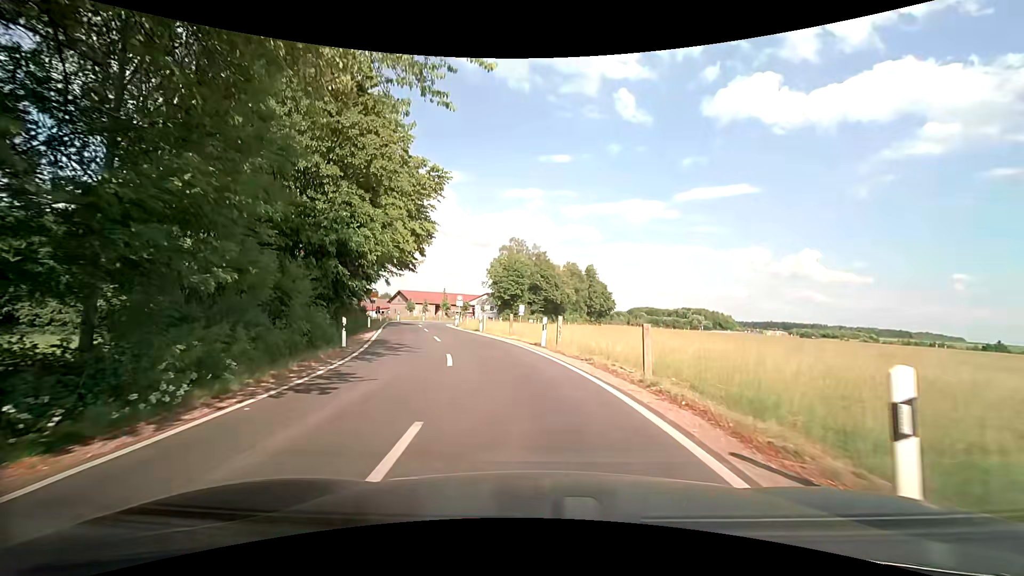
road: unclassified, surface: asphalt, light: Day
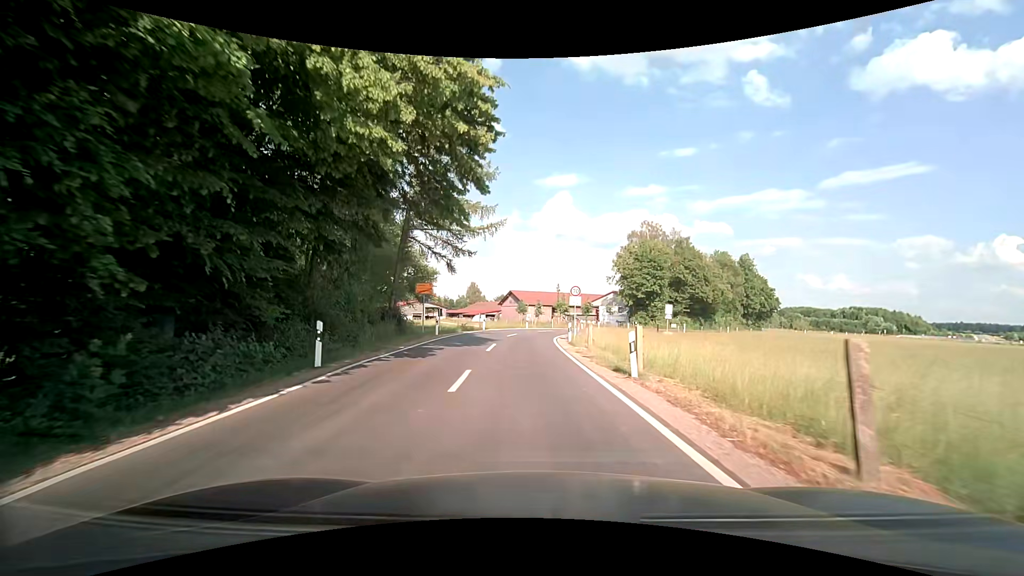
(-2.7, +21.9) m; -13°
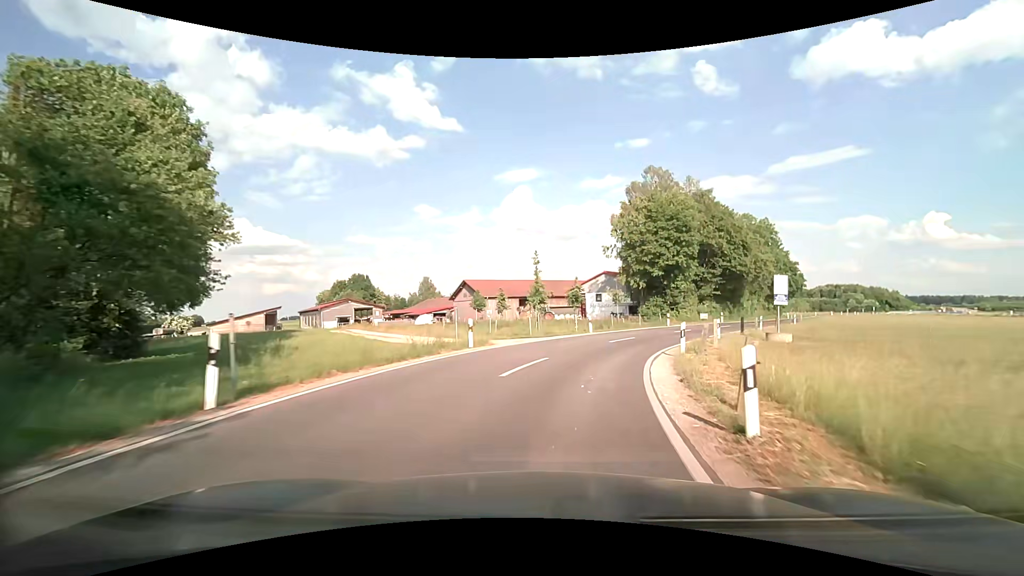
(-0.6, +31.4) m; +3°
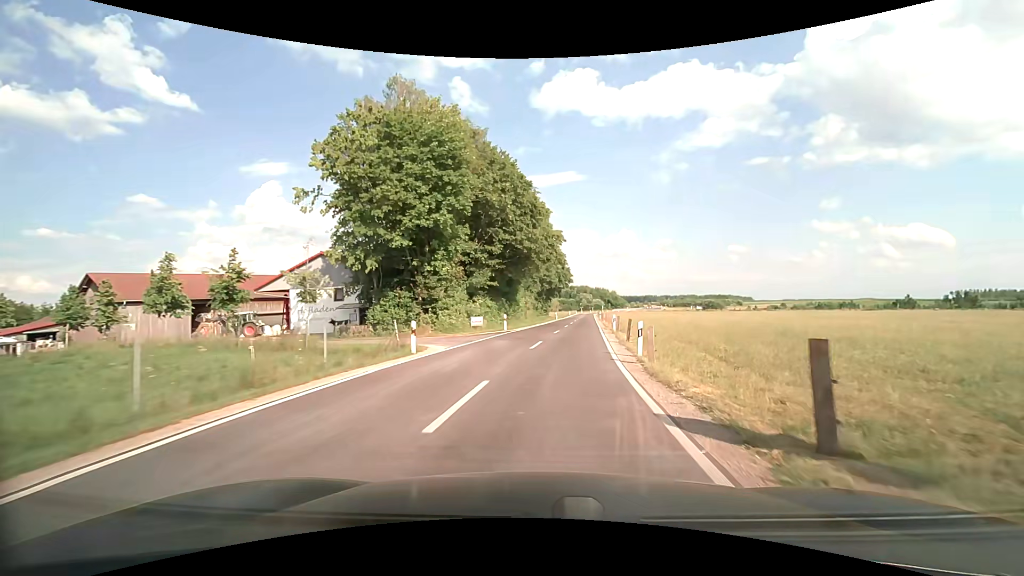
(+6.5, +27.5) m; +27°
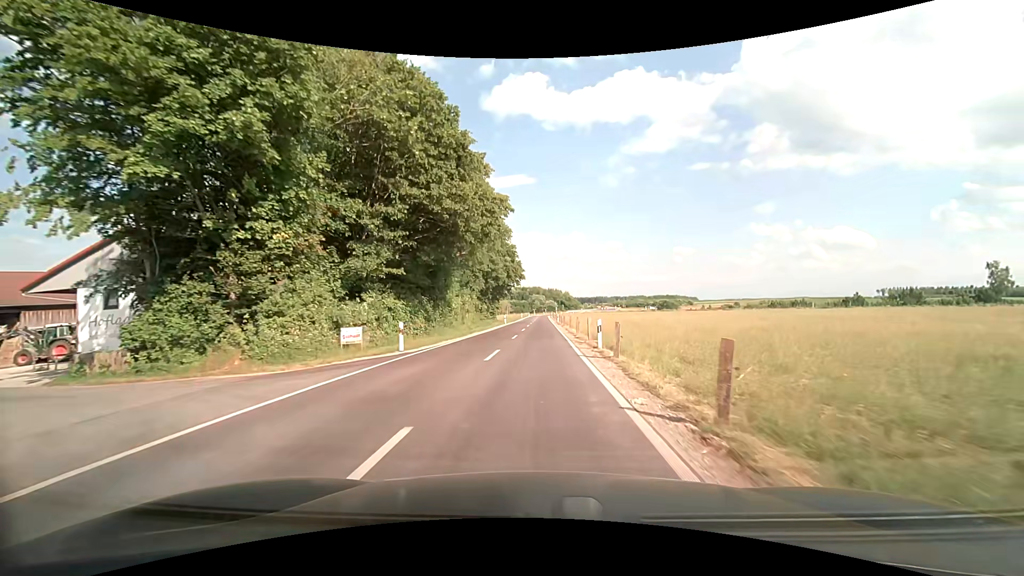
(+1.1, +15.6) m; +6°
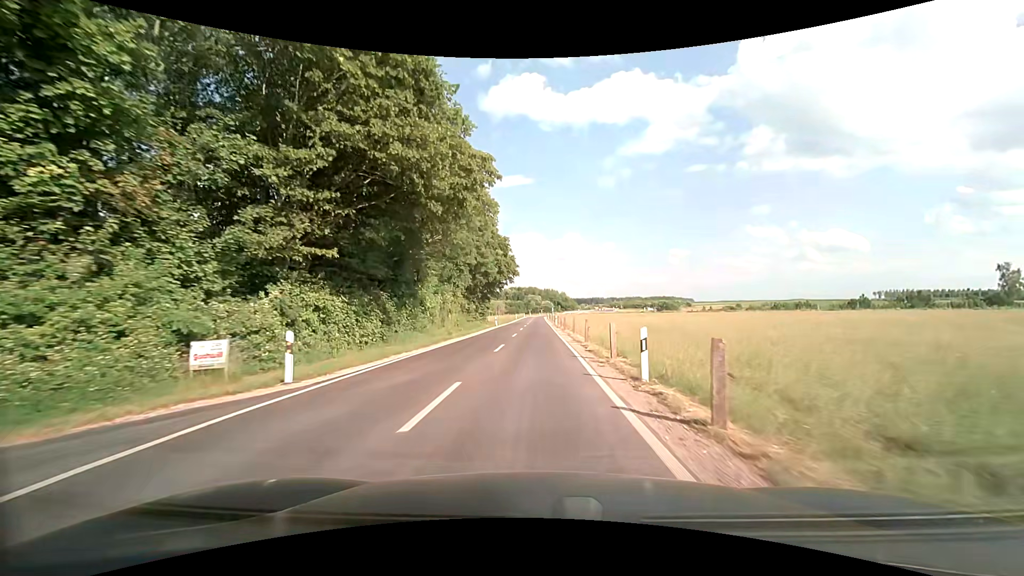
(0.0, +8.2) m; +1°
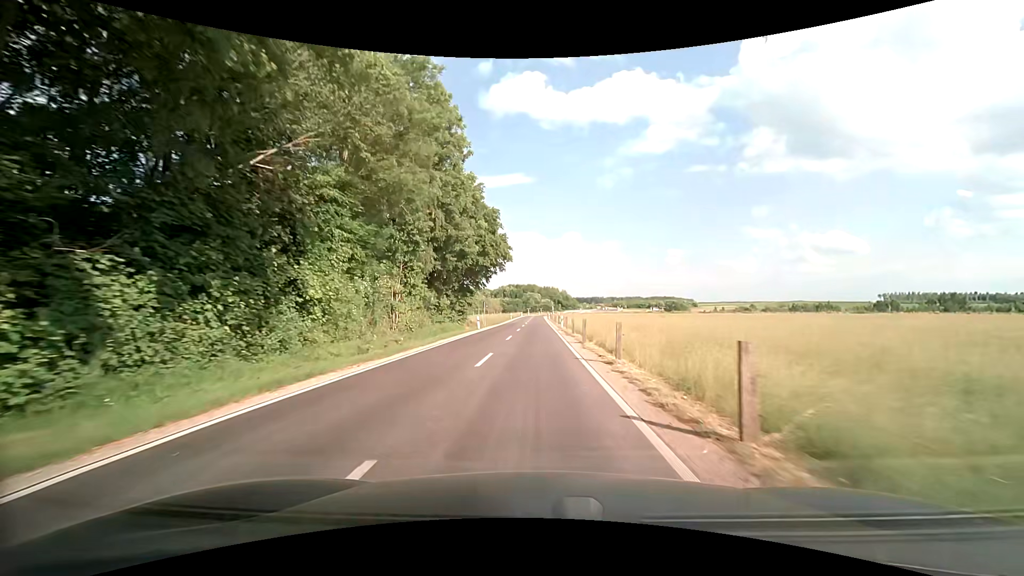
(0.0, +17.3) m; 0°
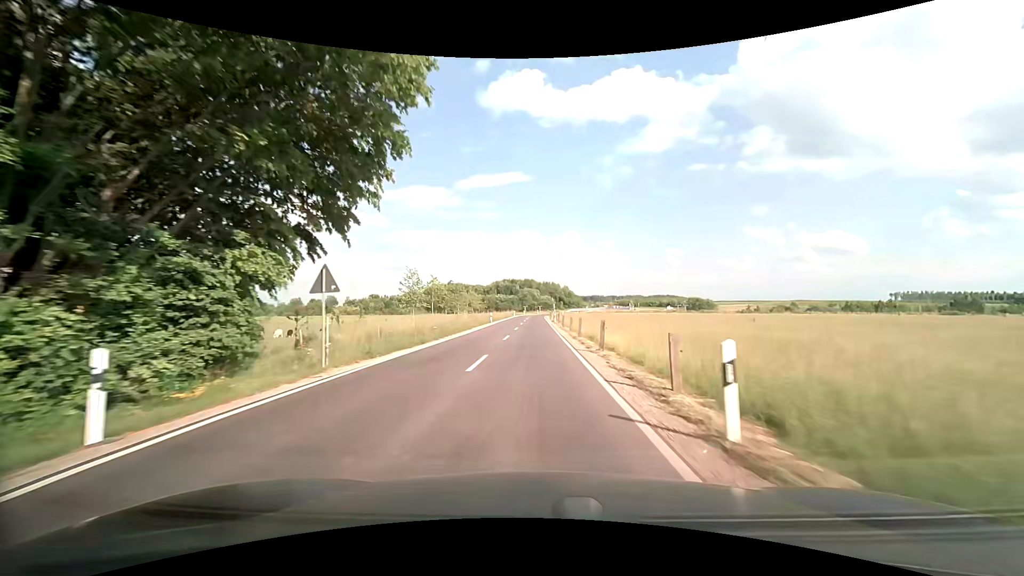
(0.0, +37.8) m; 0°
(0, +10) (0, +20) (0, +30) (0, +40) (0, +50) (0, +60) (0, +70) (0, +80) (0, +90) (0, +100) m
